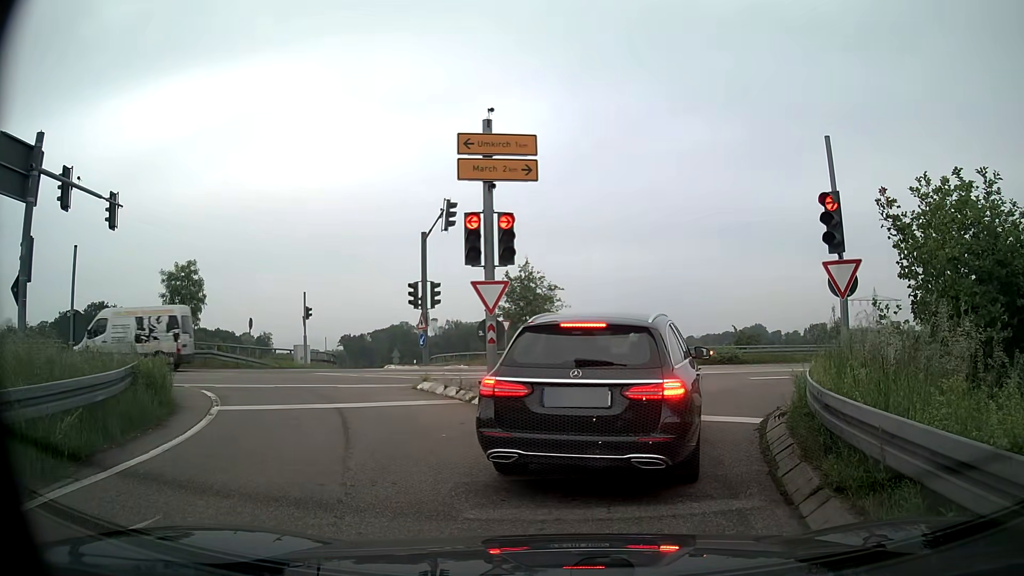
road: trunk_link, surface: asphalt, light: Day
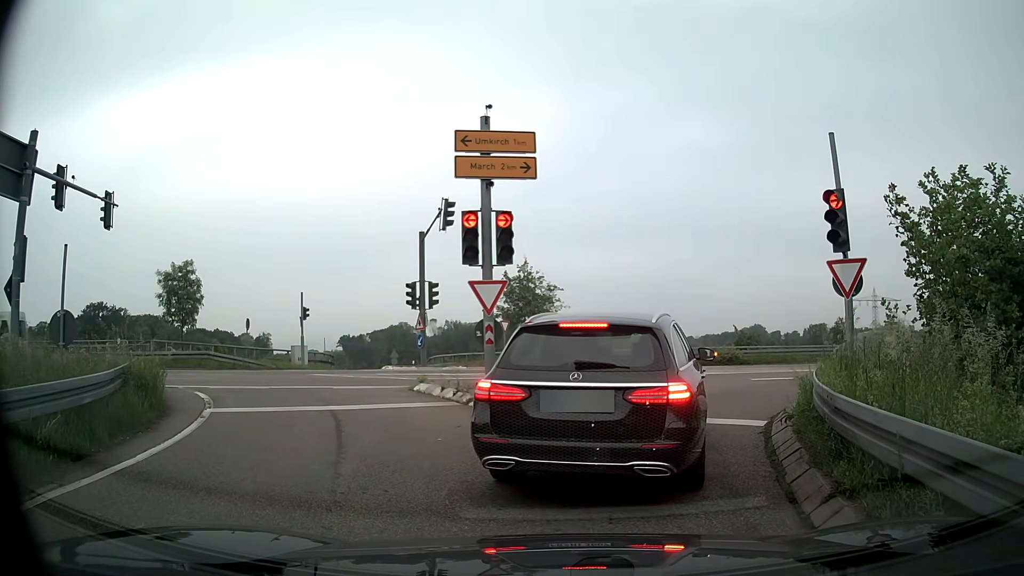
(0.0, +0.2) m; 0°
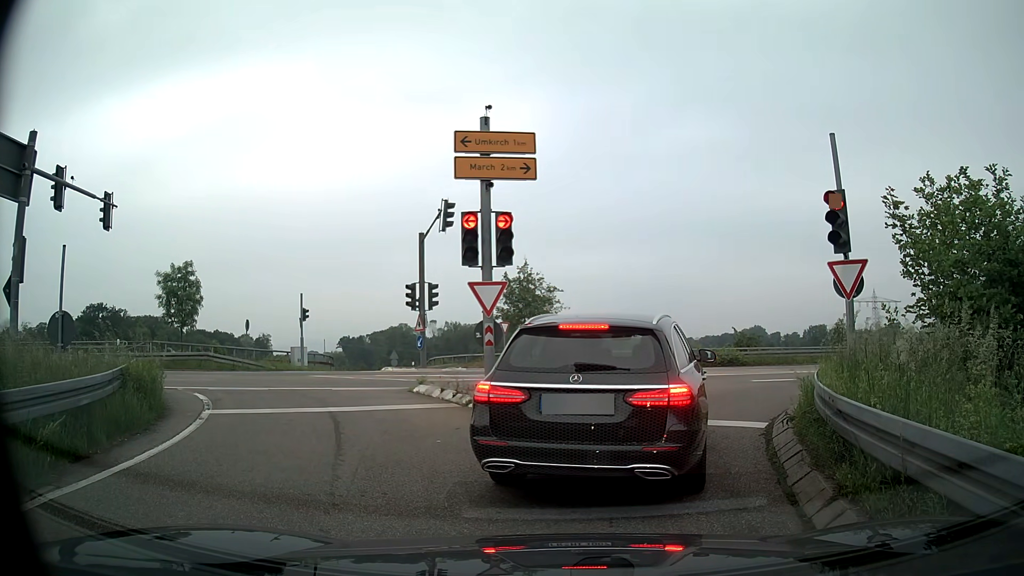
(0.0, +0.1) m; 0°
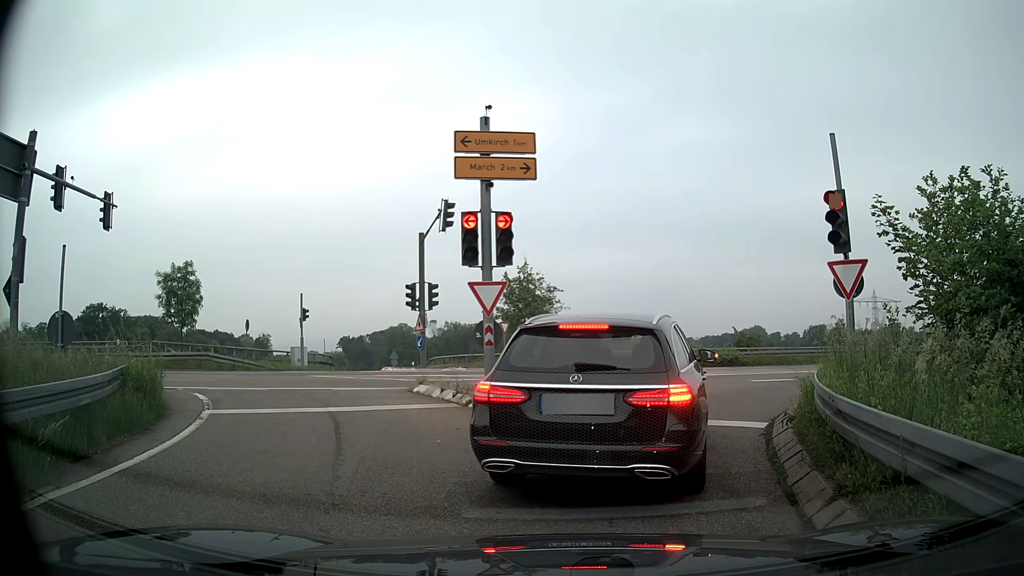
(0.0, 0.0) m; 0°
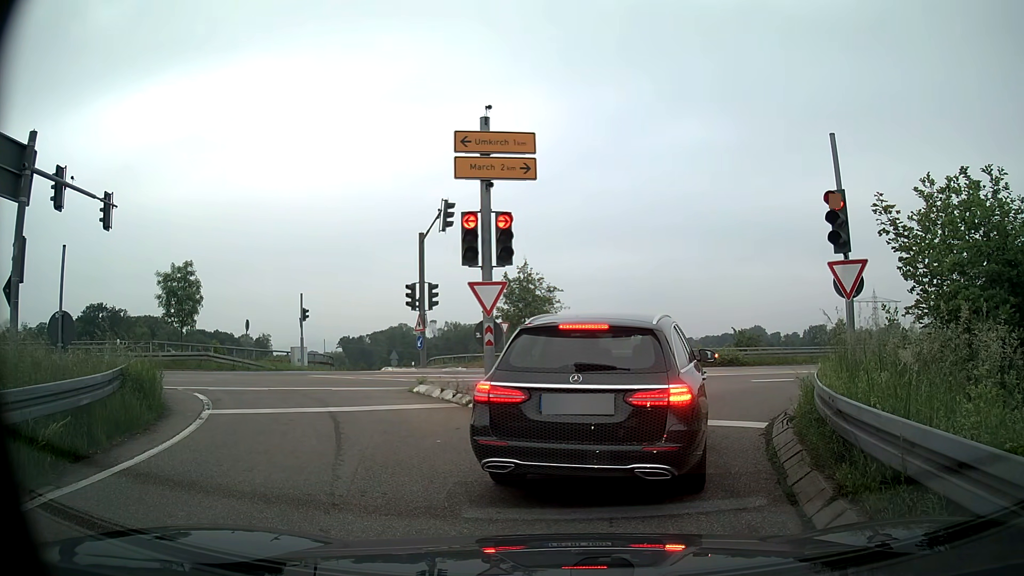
(0.0, 0.0) m; 0°
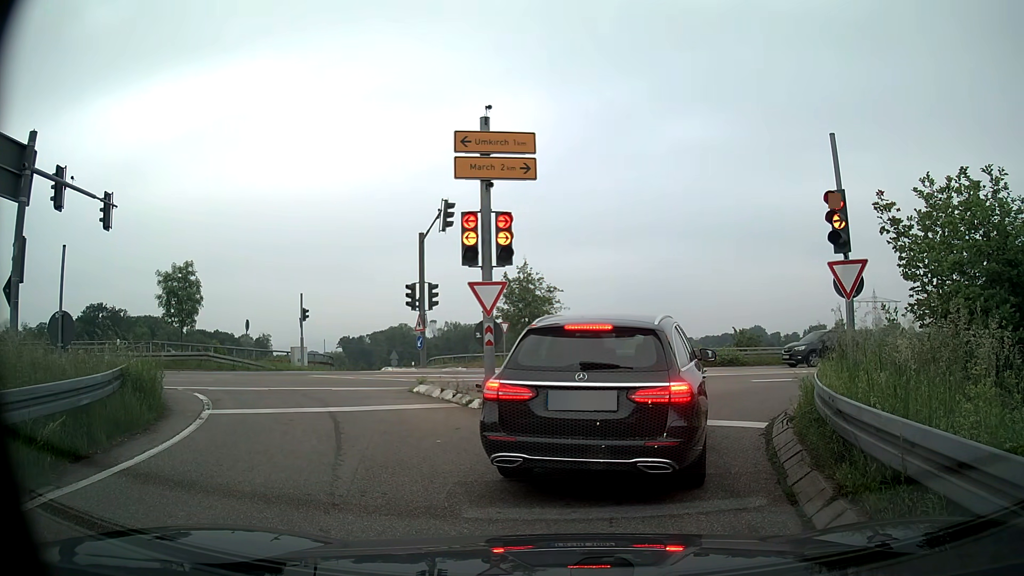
(0.0, 0.0) m; 0°
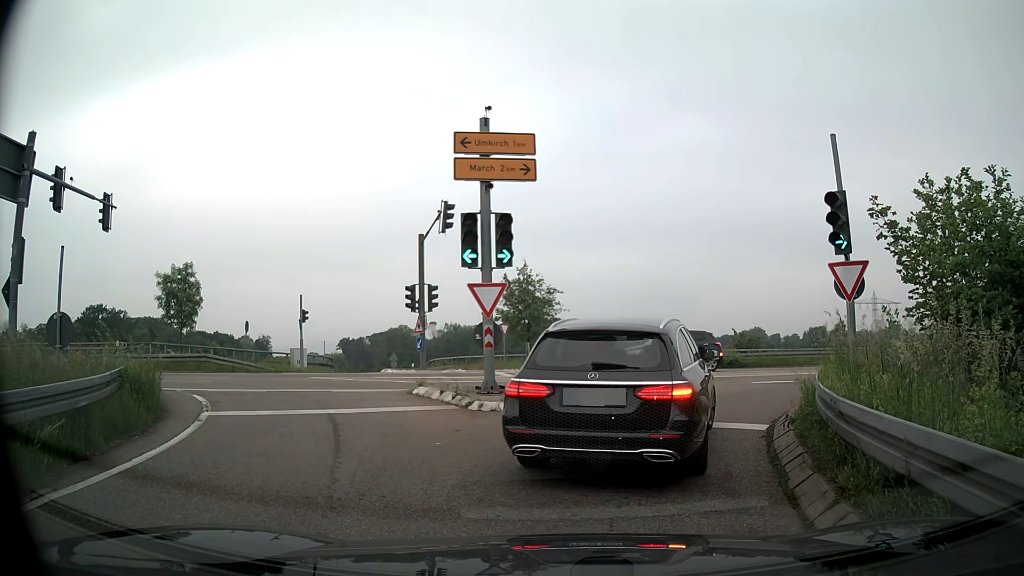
(0.0, 0.0) m; 0°
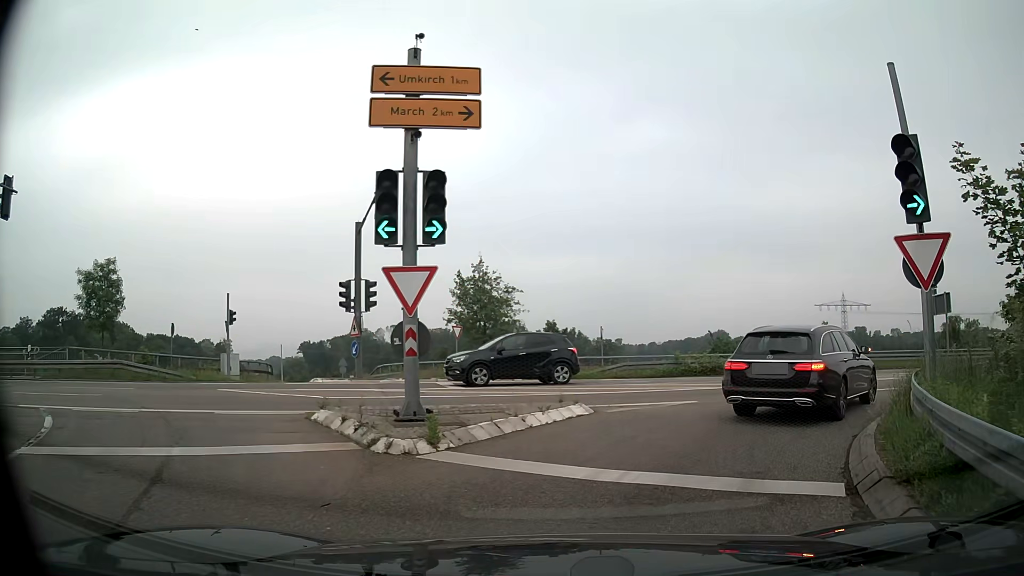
(+0.1, +4.3) m; +4°
(+2, +10) (+8, +18) (+16, +23) (+26, +26) (+35, +30) (+44, +34) (+54, +37) (+63, +41) (+72, +44) (+82, +47) m
